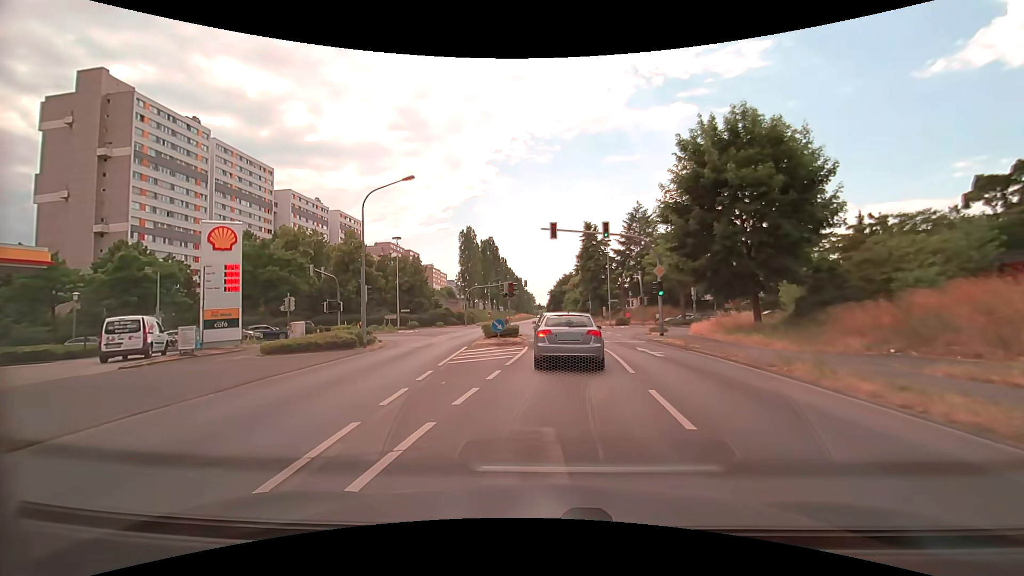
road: secondary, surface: asphalt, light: Day
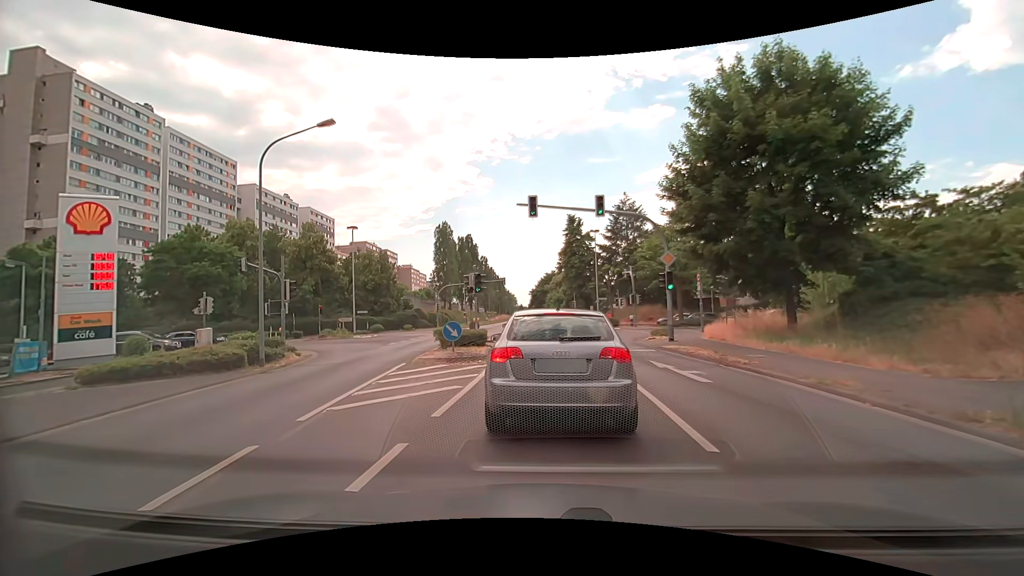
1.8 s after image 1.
(+0.2, +6.5) m; +3°
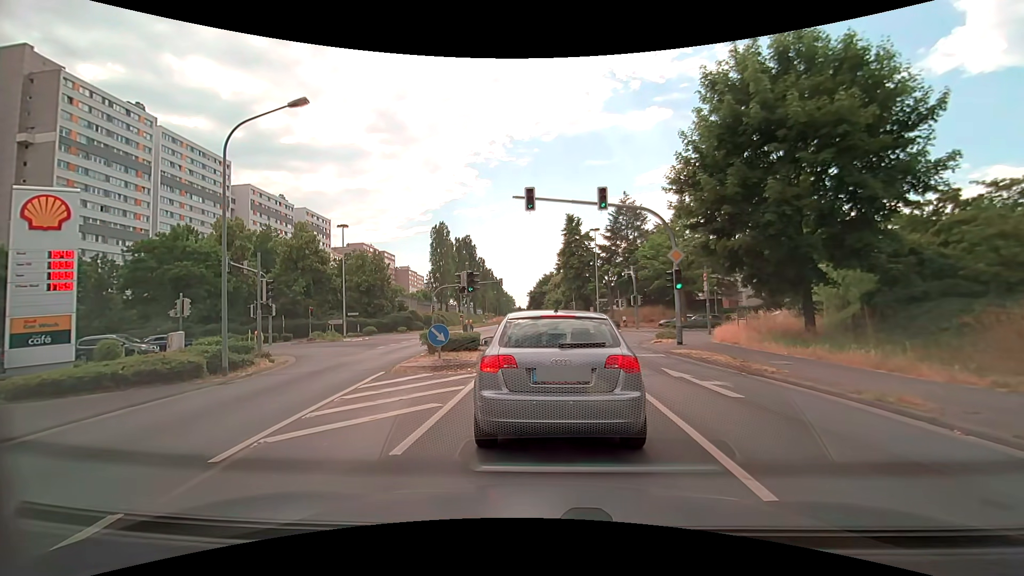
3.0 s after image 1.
(0.0, +1.7) m; +1°
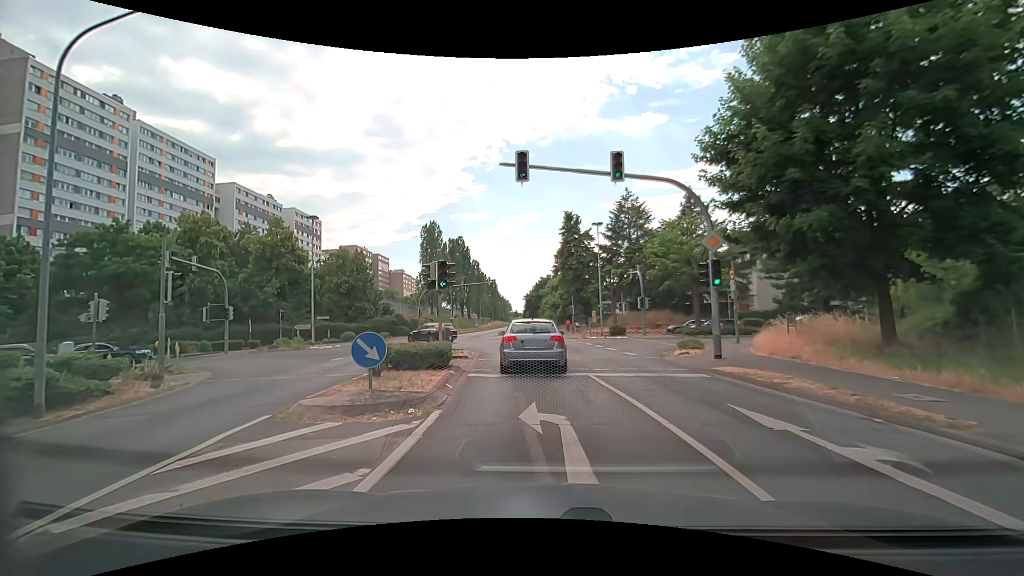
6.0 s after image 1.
(0.0, +5.4) m; 0°
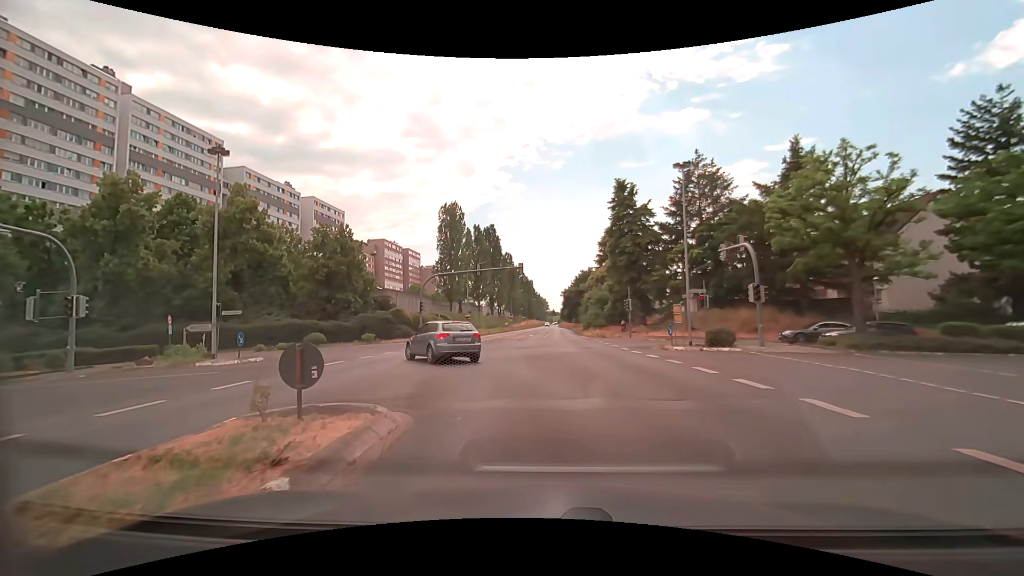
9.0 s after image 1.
(-0.5, +15.8) m; -4°
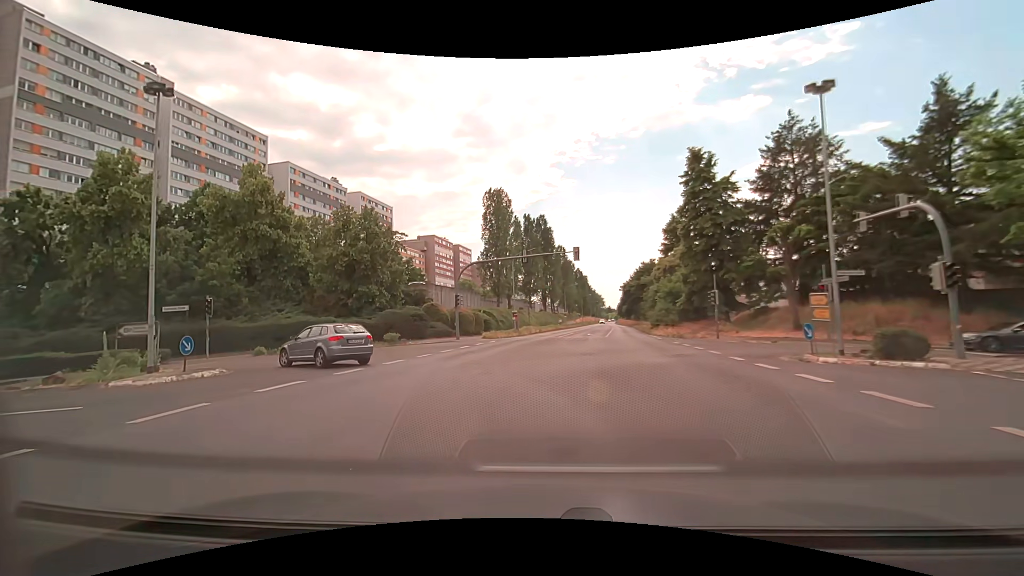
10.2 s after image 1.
(-0.3, +7.6) m; -7°
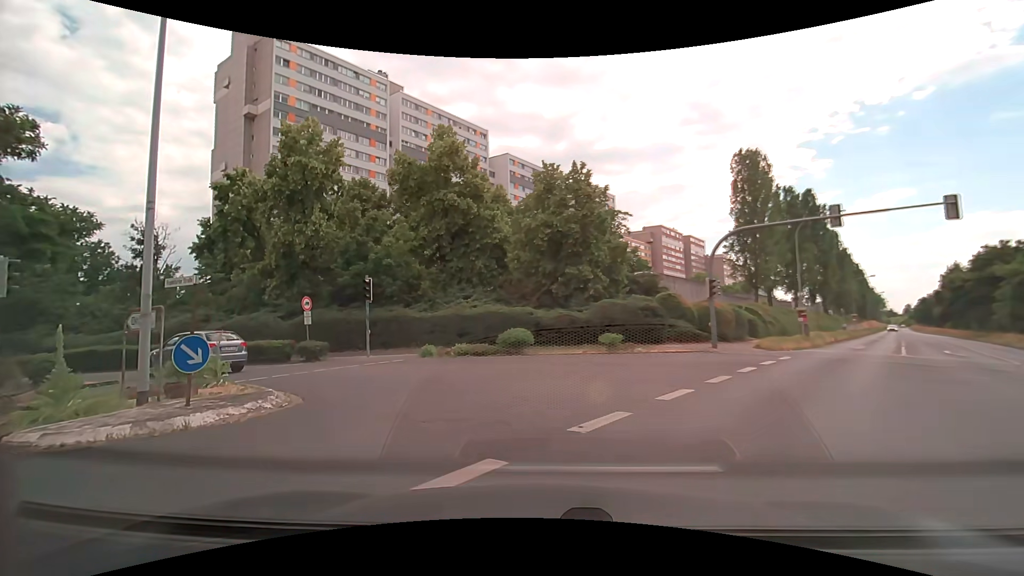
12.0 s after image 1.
(-2.2, +11.1) m; -25°
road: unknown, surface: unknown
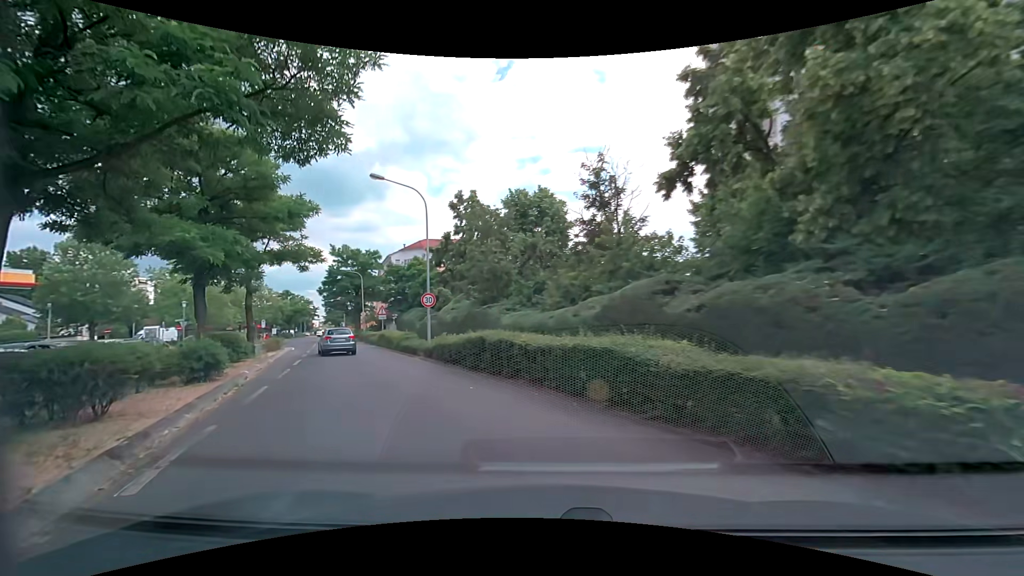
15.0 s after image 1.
(-8.0, +16.5) m; -53°
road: tertiary
(-2, +10) (-7, +19) (-11, +28) (-16, +36) (-20, +45) (-25, +54) (-29, +64) (-33, +73) (-37, +82) (-41, +91) m
